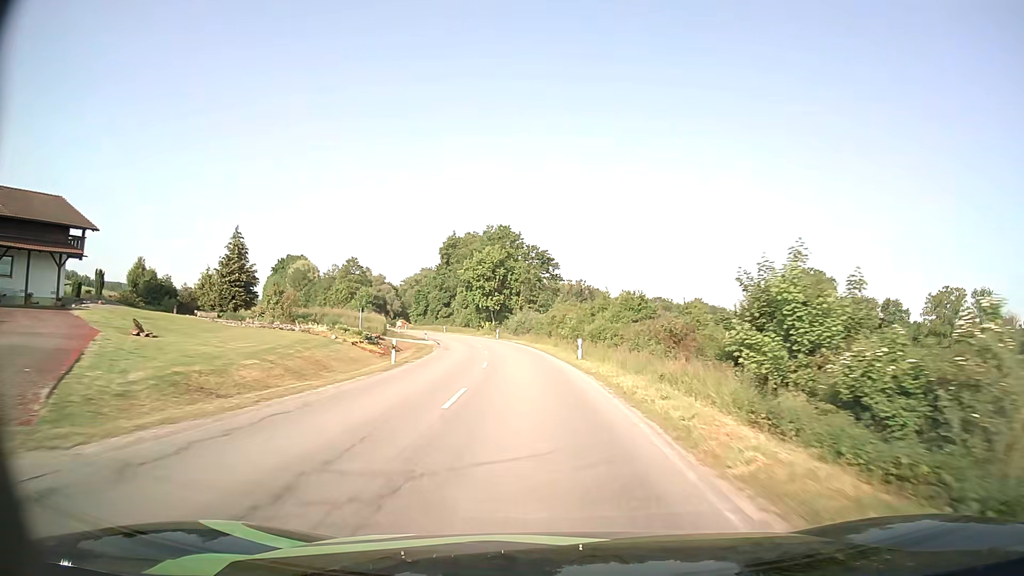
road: secondary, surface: asphalt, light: Day
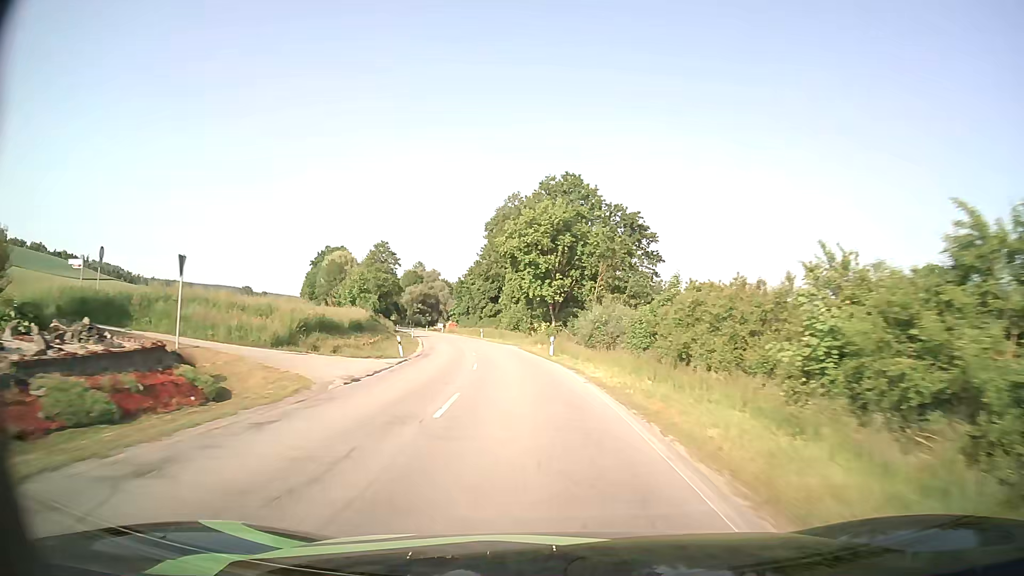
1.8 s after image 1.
(-1.7, +37.7) m; -6°
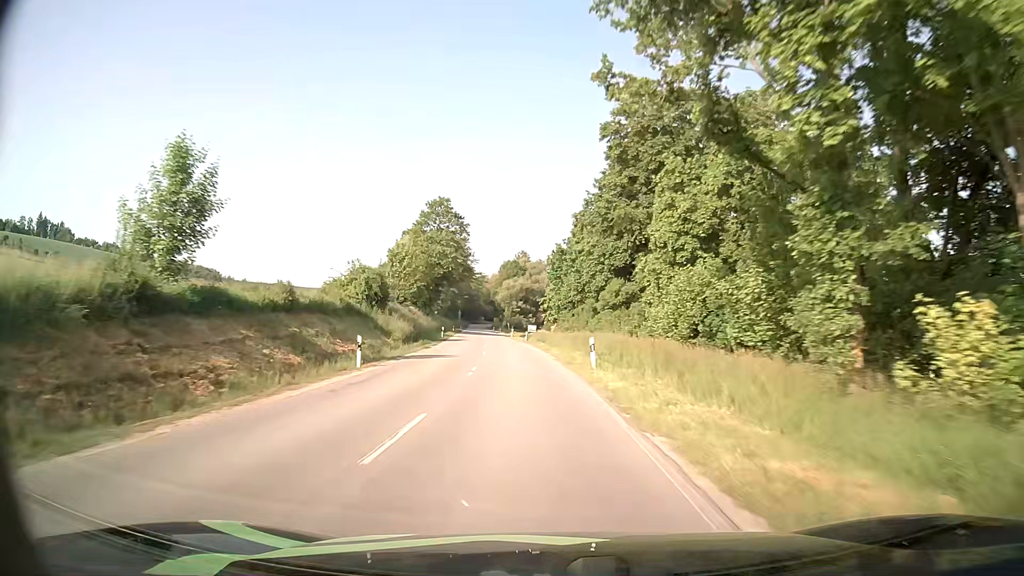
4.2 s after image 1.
(-4.6, +51.9) m; -10°
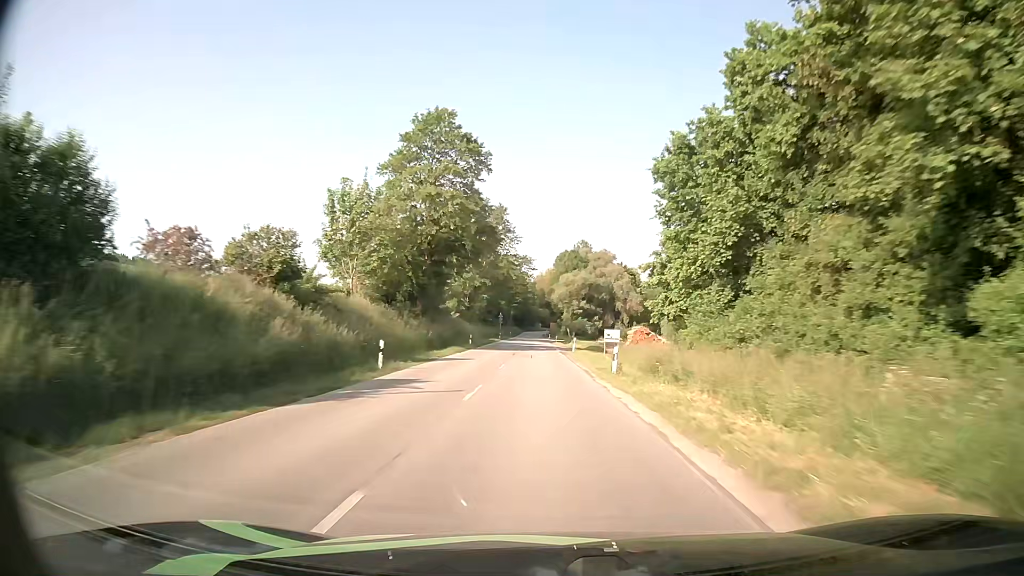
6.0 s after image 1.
(-2.3, +40.5) m; -5°
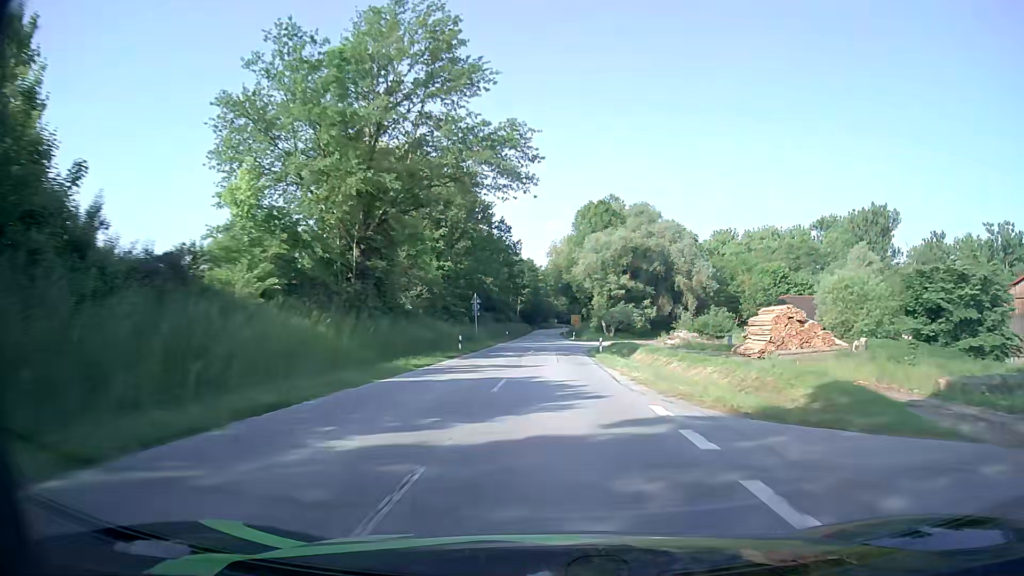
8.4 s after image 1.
(-1.3, +56.8) m; -2°
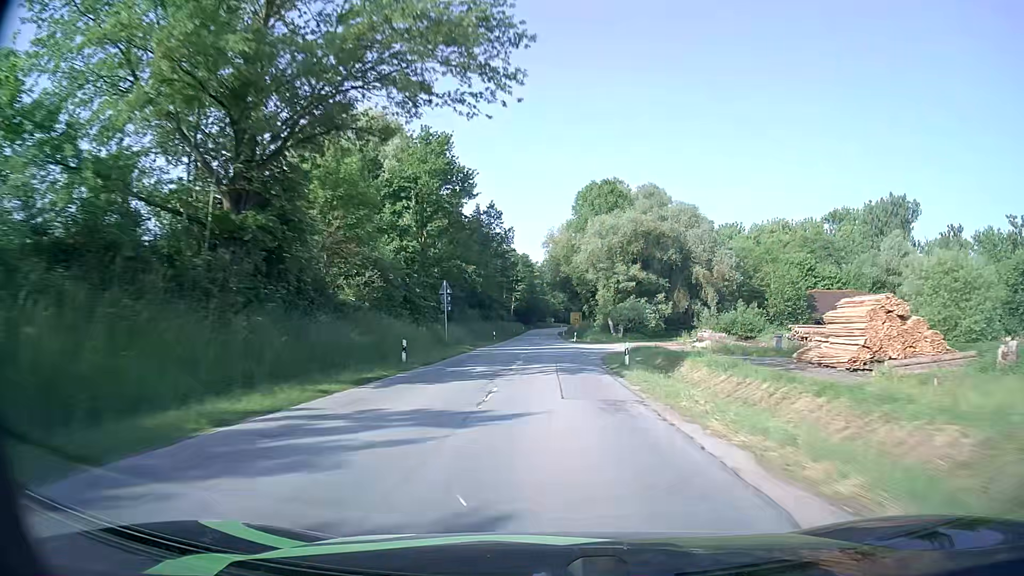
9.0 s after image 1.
(0.0, +14.1) m; 0°
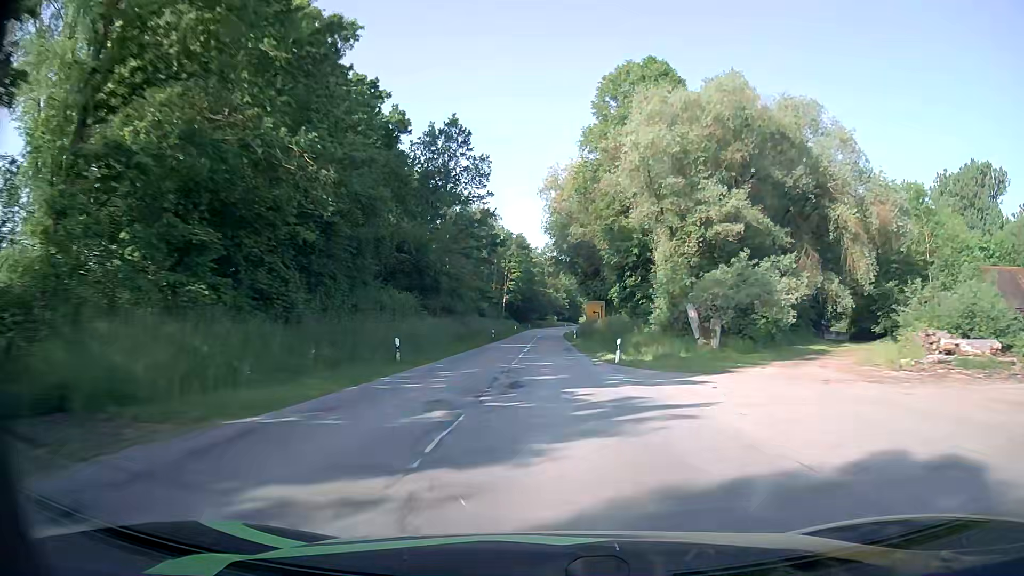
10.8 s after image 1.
(0.0, +41.7) m; 0°
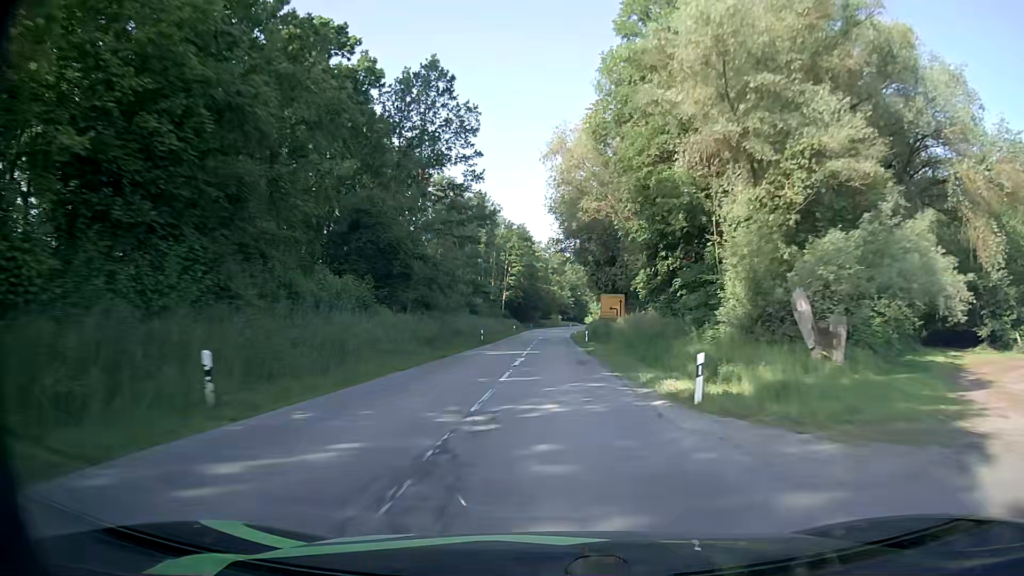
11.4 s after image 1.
(-0.1, +13.8) m; 0°
(0, +10) (0, +20) (0, +30) (0, +40) (0, +50) (0, +60) (+1, +70) (+1, +80) (+1, +90) (+2, +100) m
